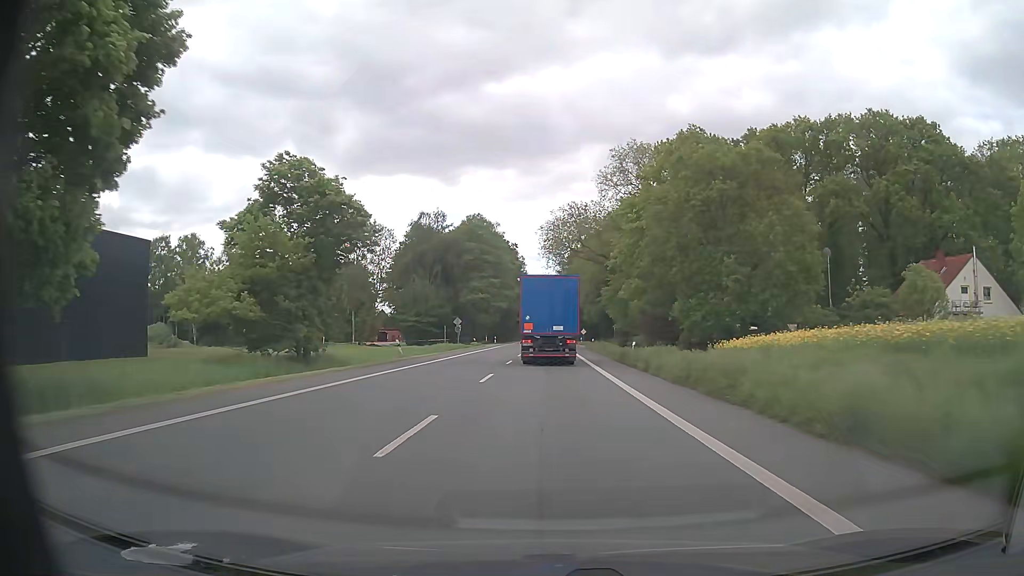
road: primary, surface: asphalt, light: Day
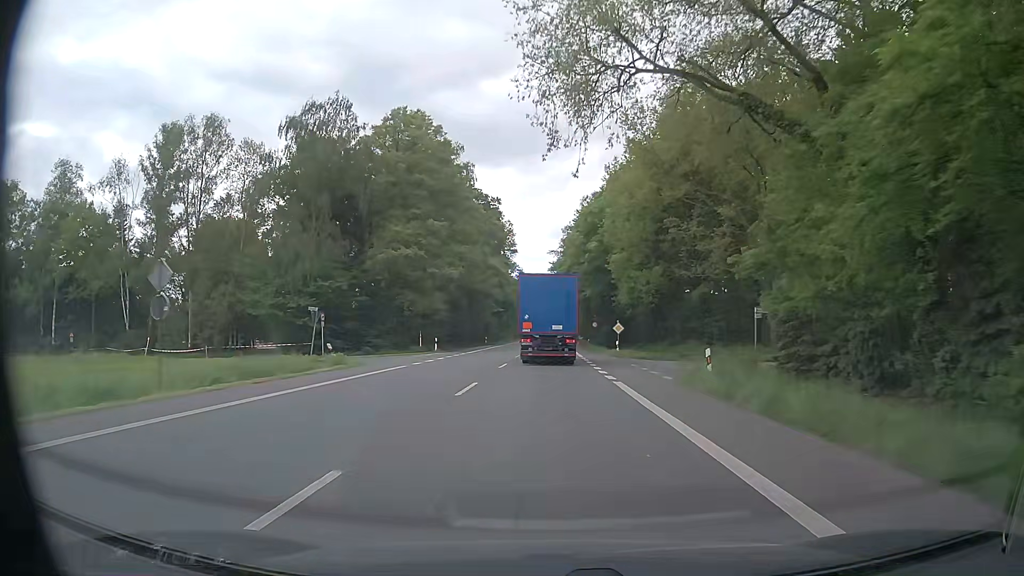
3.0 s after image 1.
(+0.2, +53.4) m; 0°
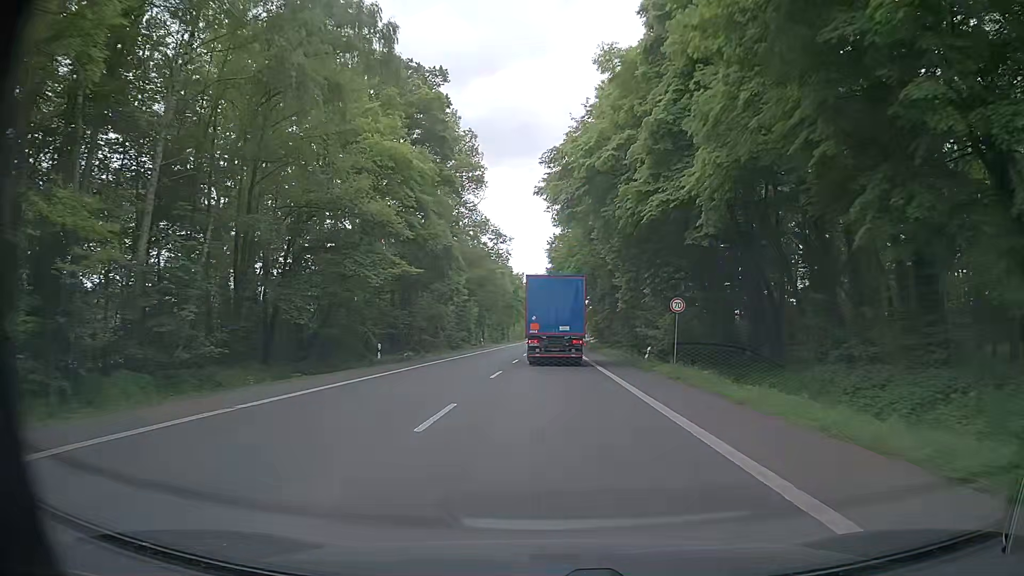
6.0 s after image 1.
(+0.1, +54.0) m; 0°
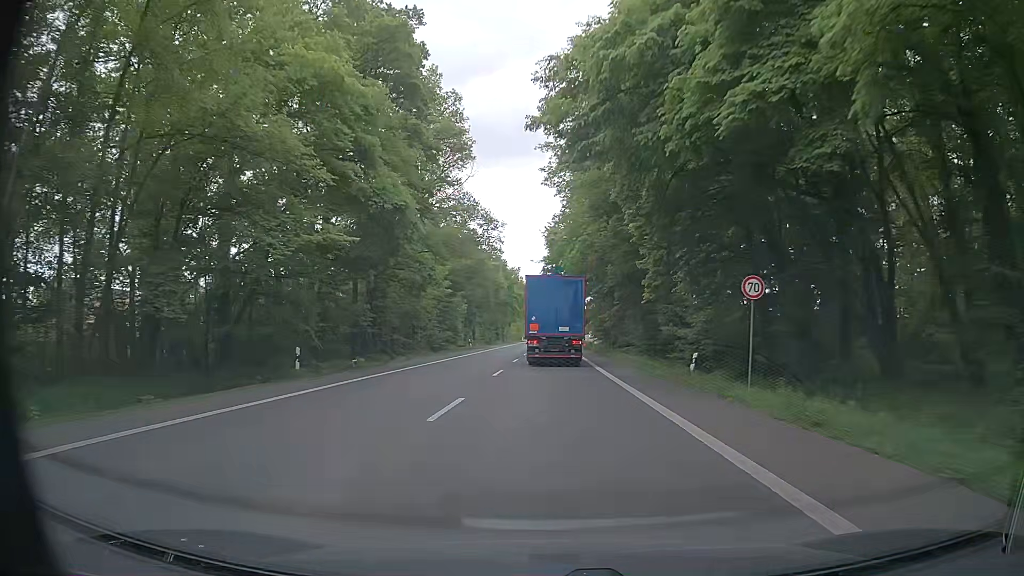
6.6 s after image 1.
(+0.1, +10.9) m; +1°
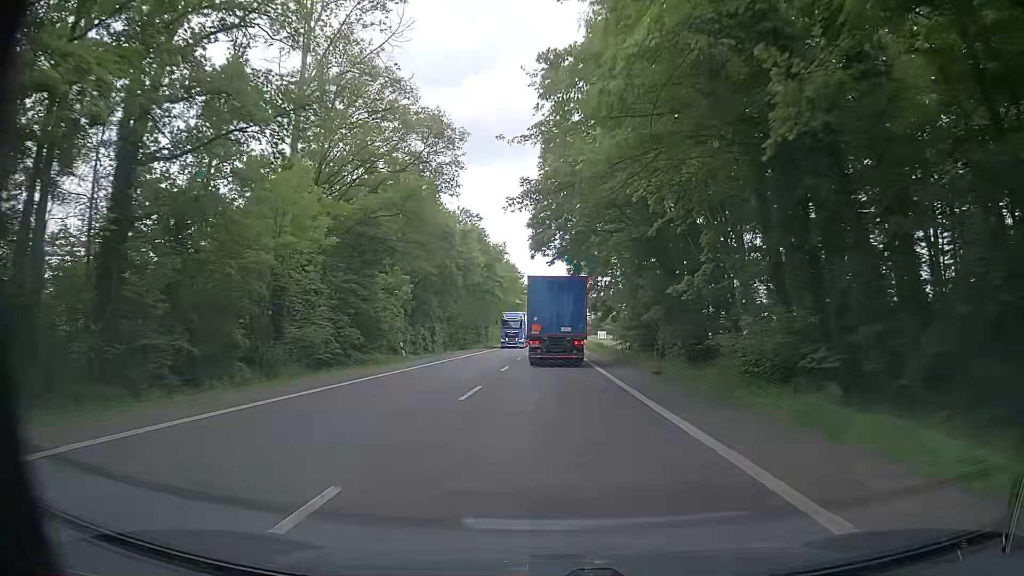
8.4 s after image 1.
(-0.2, +32.8) m; +1°
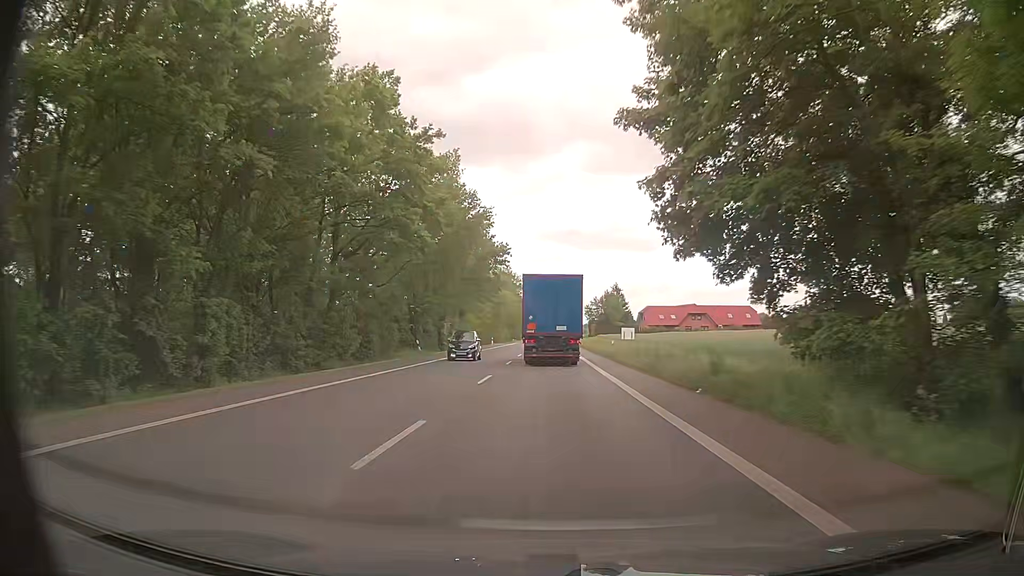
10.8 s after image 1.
(-0.8, +44.0) m; -1°
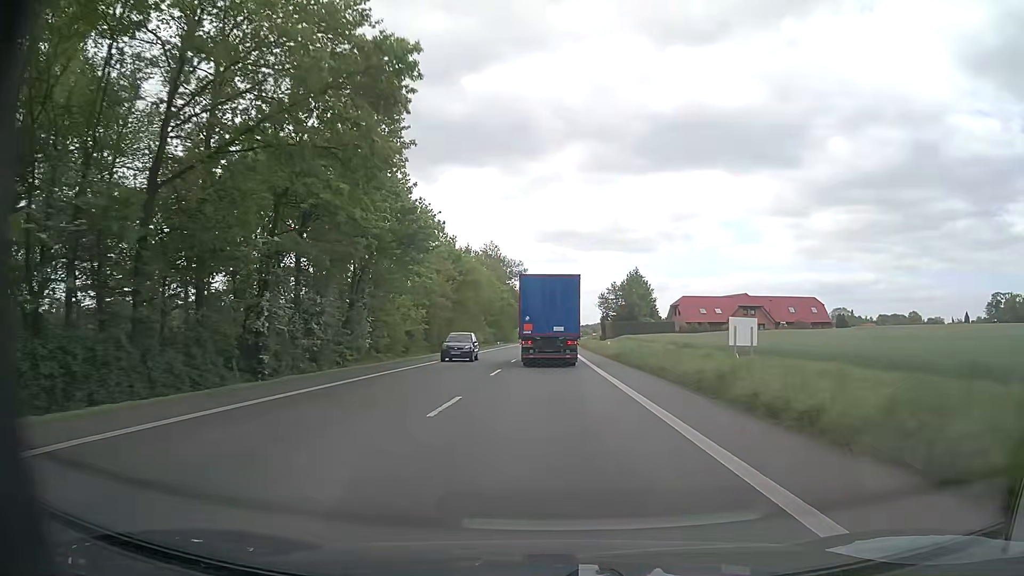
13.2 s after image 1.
(+0.3, +44.1) m; 0°
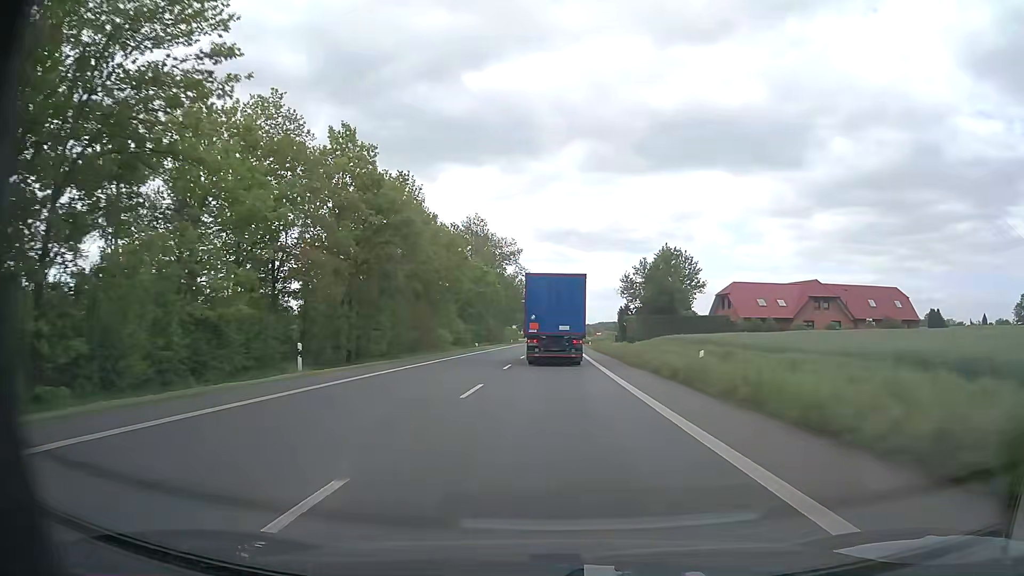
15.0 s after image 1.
(+0.1, +33.1) m; 0°
(0, +10) (0, +20) (0, +30) (0, +40) (0, +50) (0, +60) (+1, +70) (+1, +80) (+1, +90) (+1, +100) m
